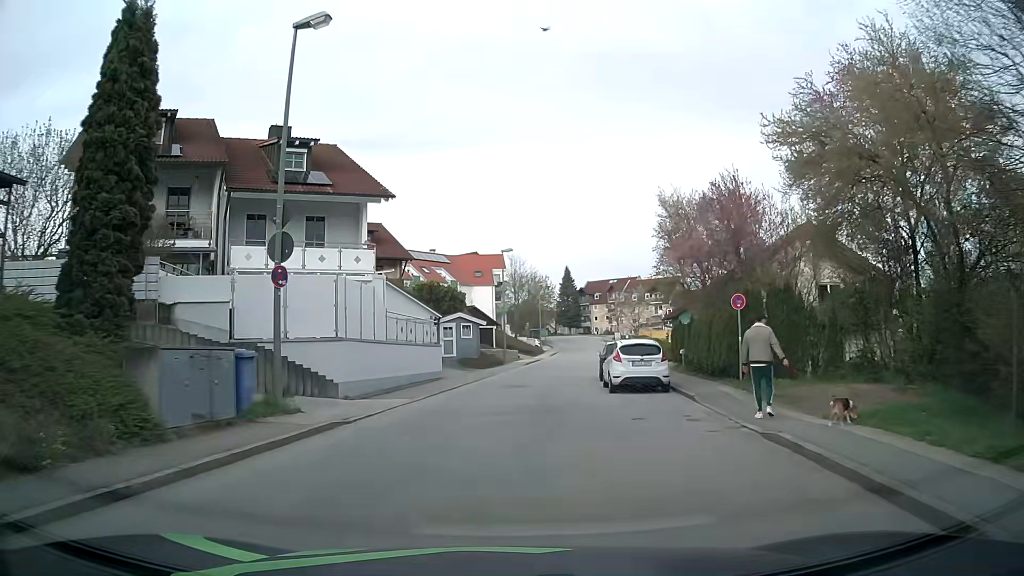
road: residential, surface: asphalt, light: Day
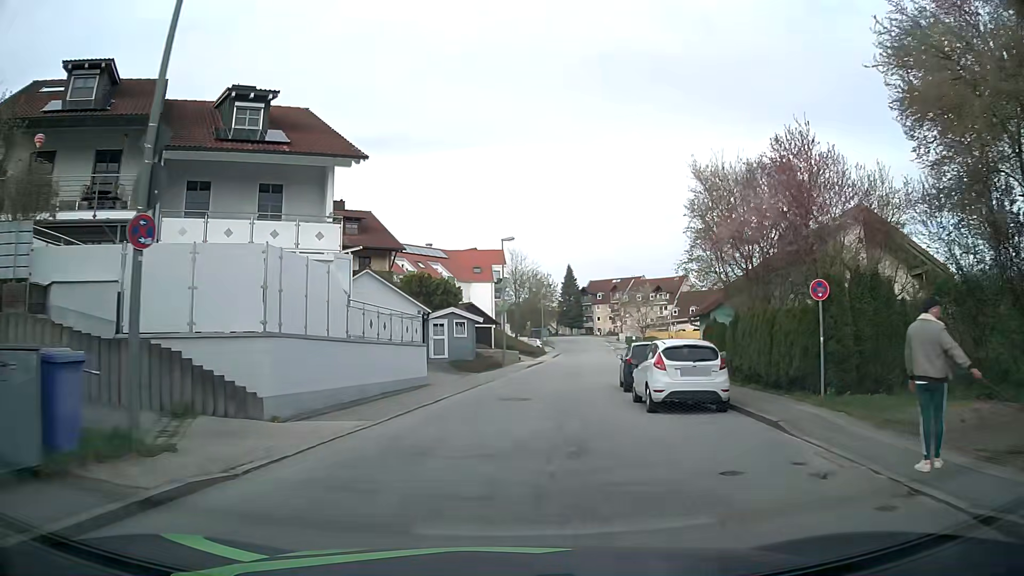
(0.0, +5.2) m; +1°
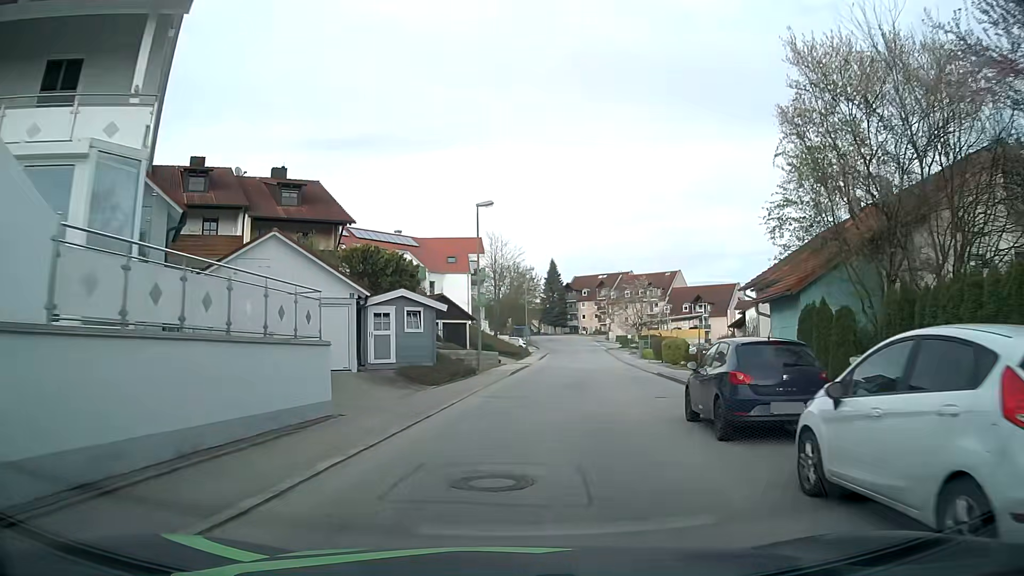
(+0.1, +10.4) m; +1°
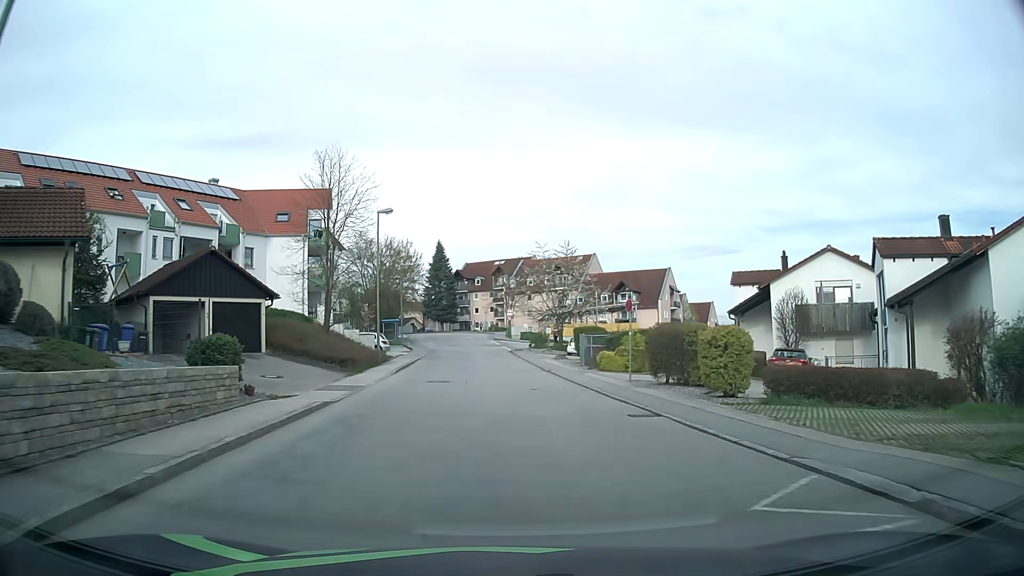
(+2.8, +26.4) m; +10°
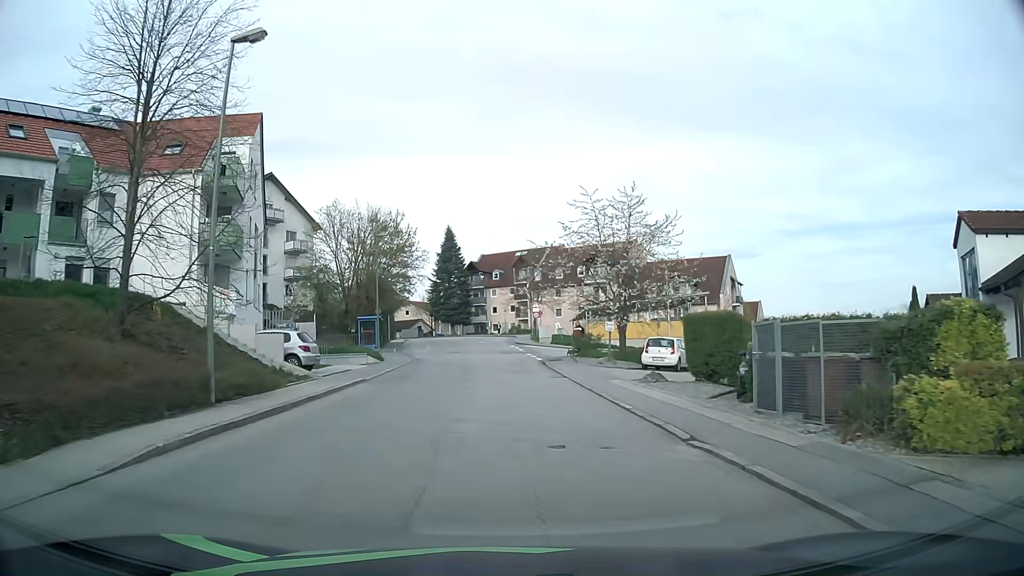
(-0.3, +21.5) m; -2°
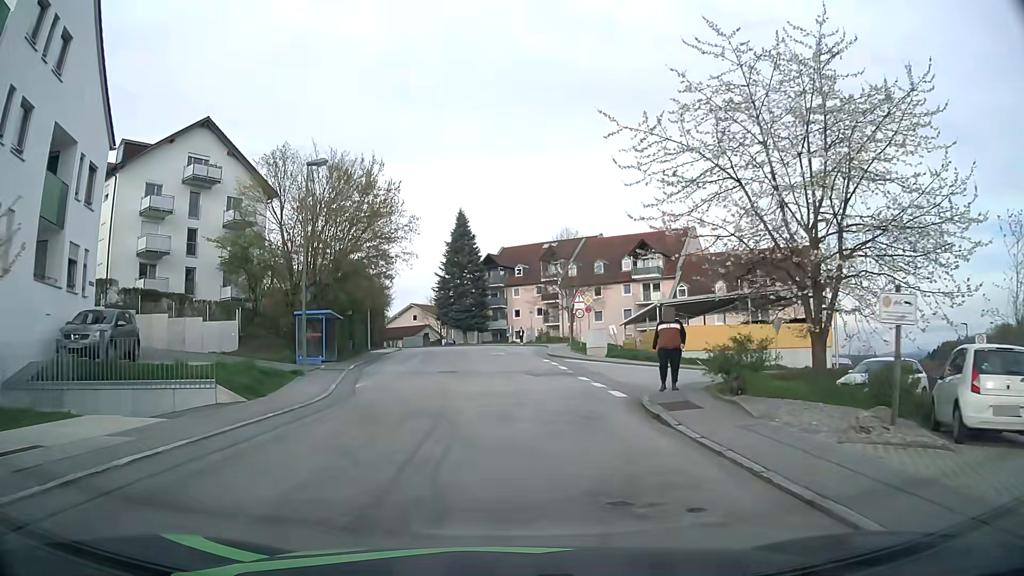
(-0.5, +20.6) m; -2°
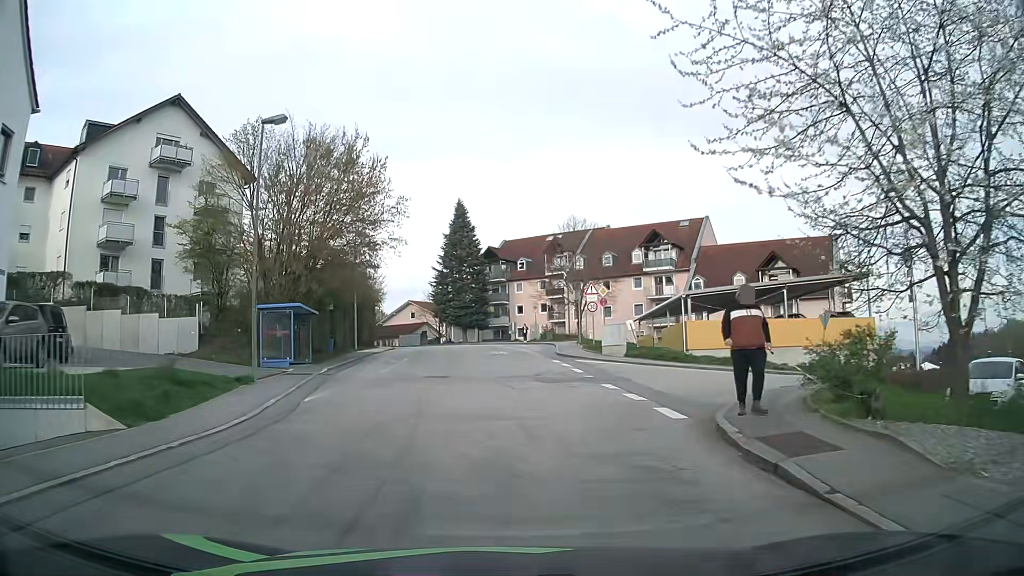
(0.0, +5.2) m; 0°
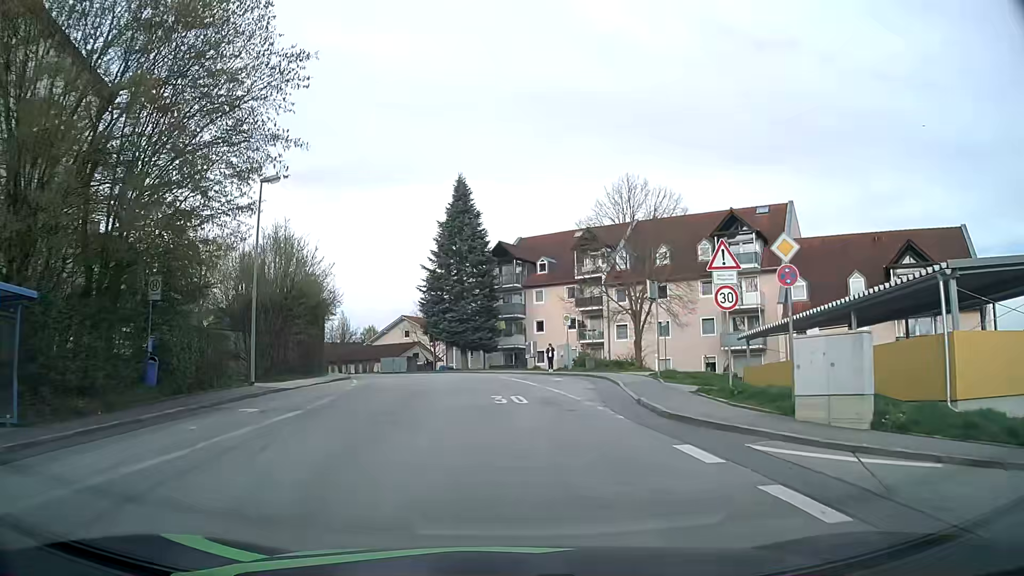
(-0.3, +20.9) m; -2°
